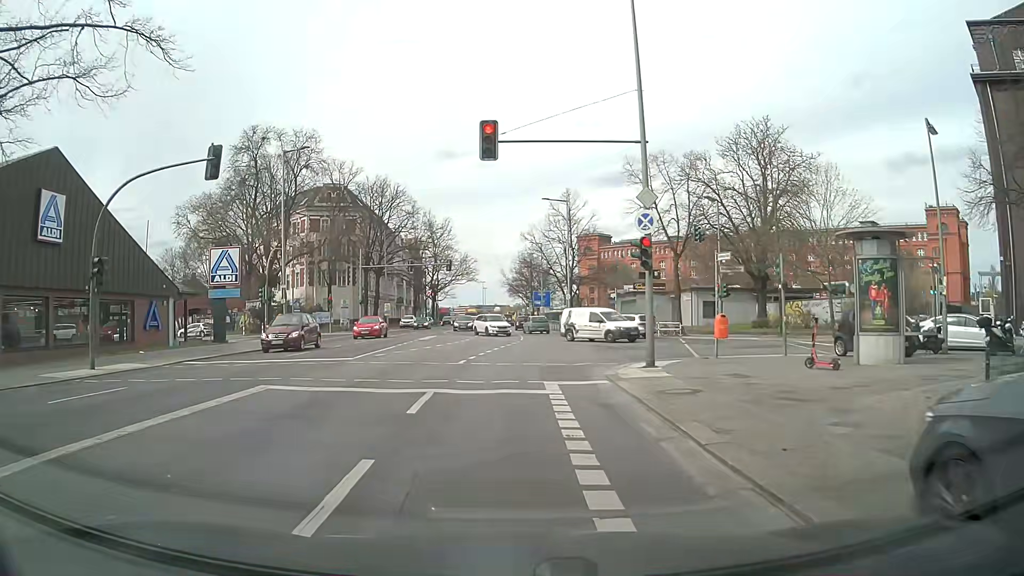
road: secondary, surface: asphalt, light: Day
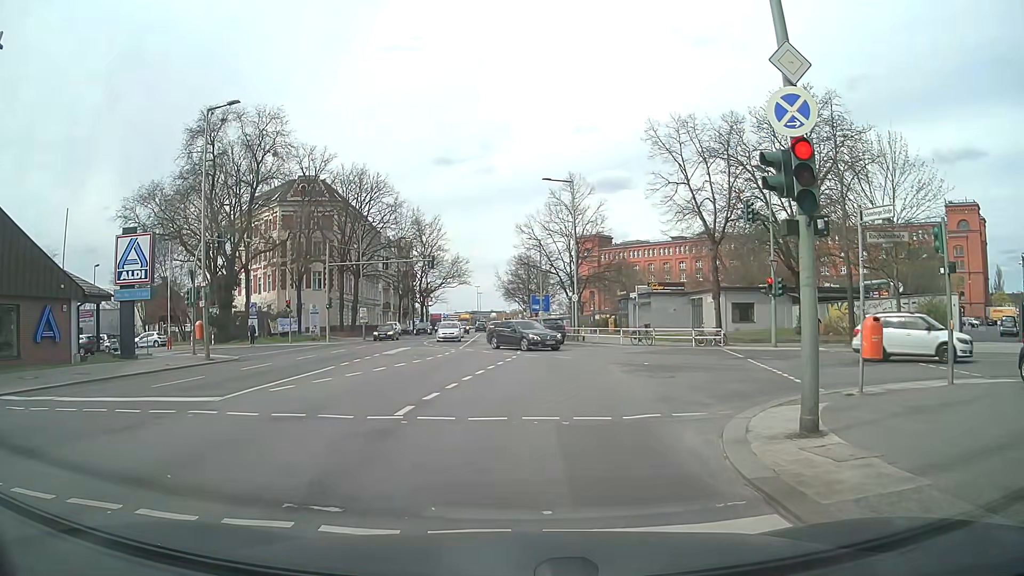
(-0.1, +8.9) m; 0°
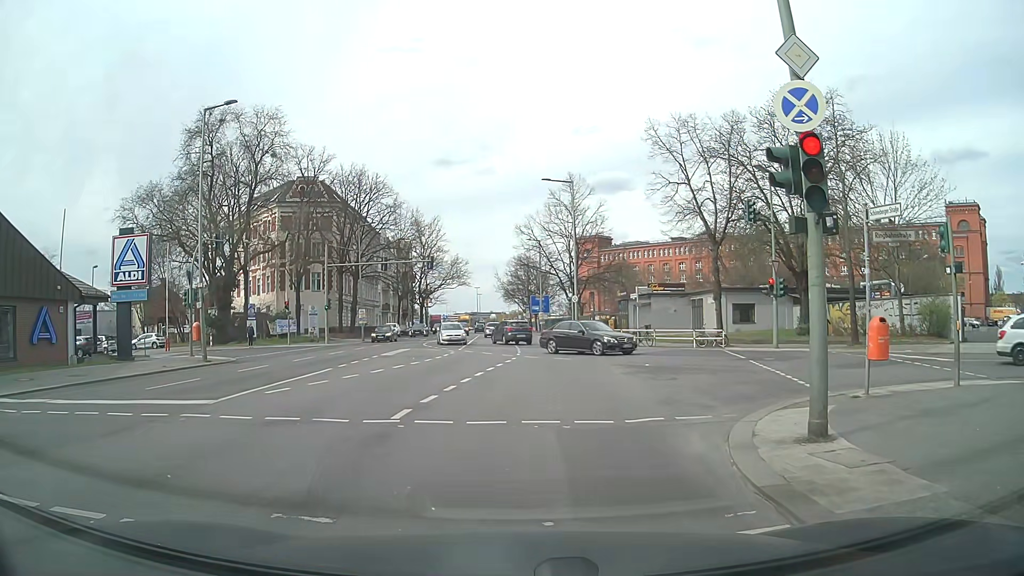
(0.0, +0.2) m; 0°
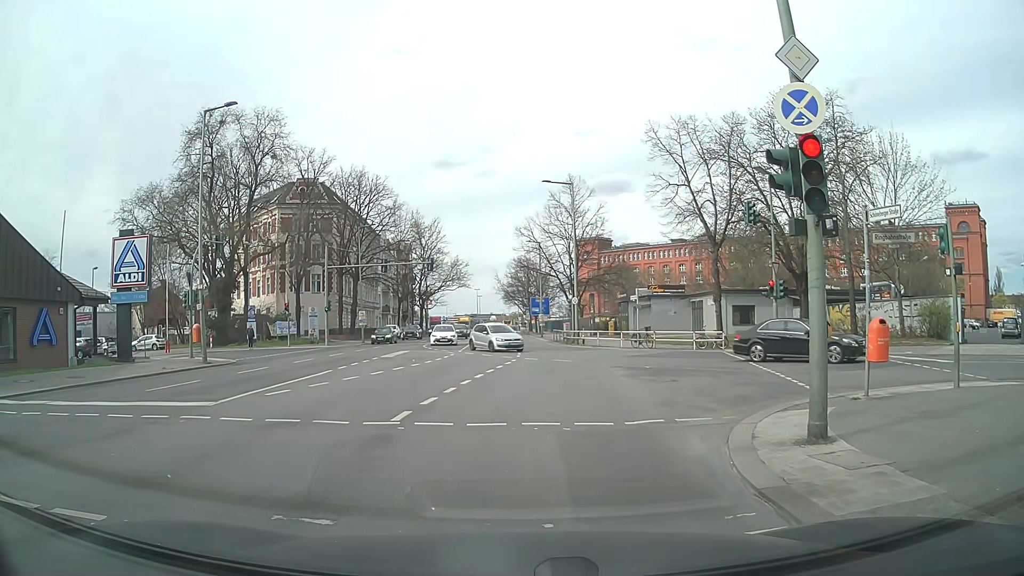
(0.0, +0.1) m; 0°
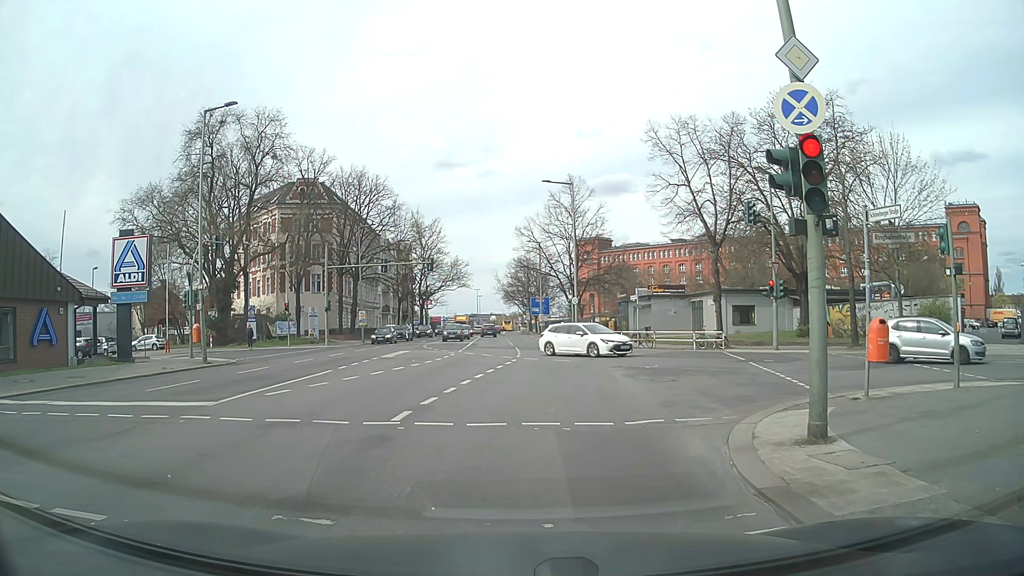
(0.0, 0.0) m; 0°
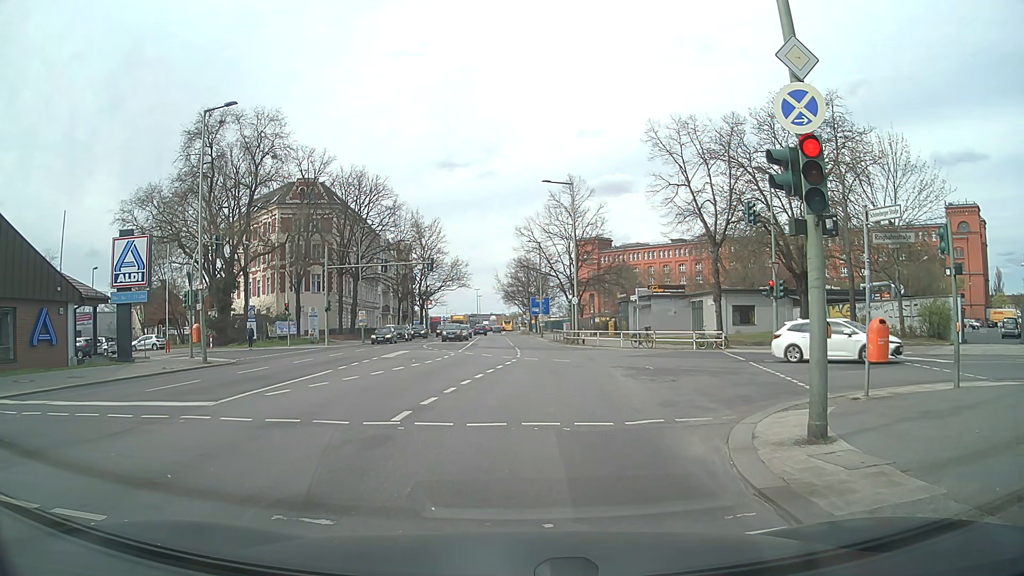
(0.0, 0.0) m; 0°
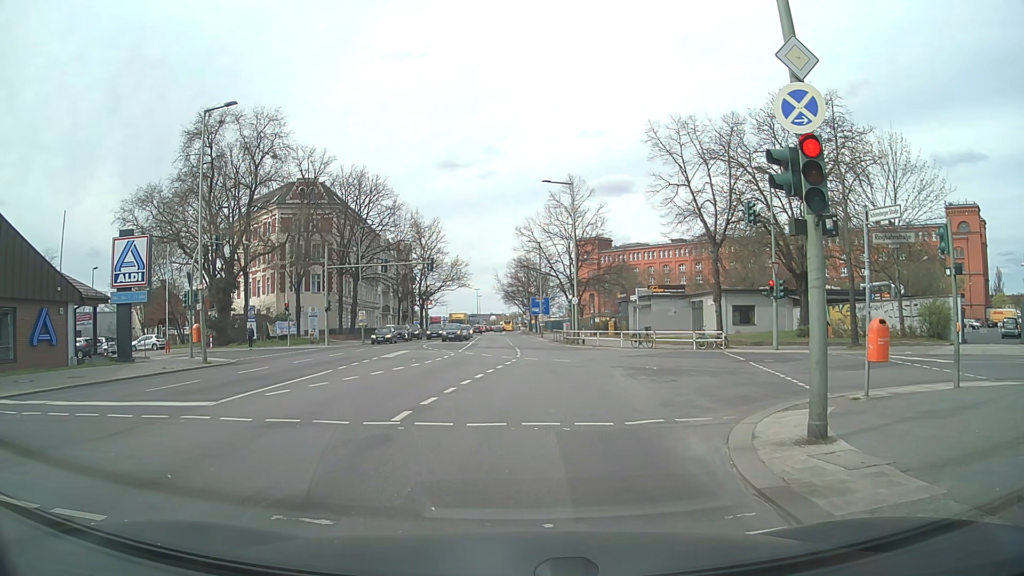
(0.0, 0.0) m; 0°
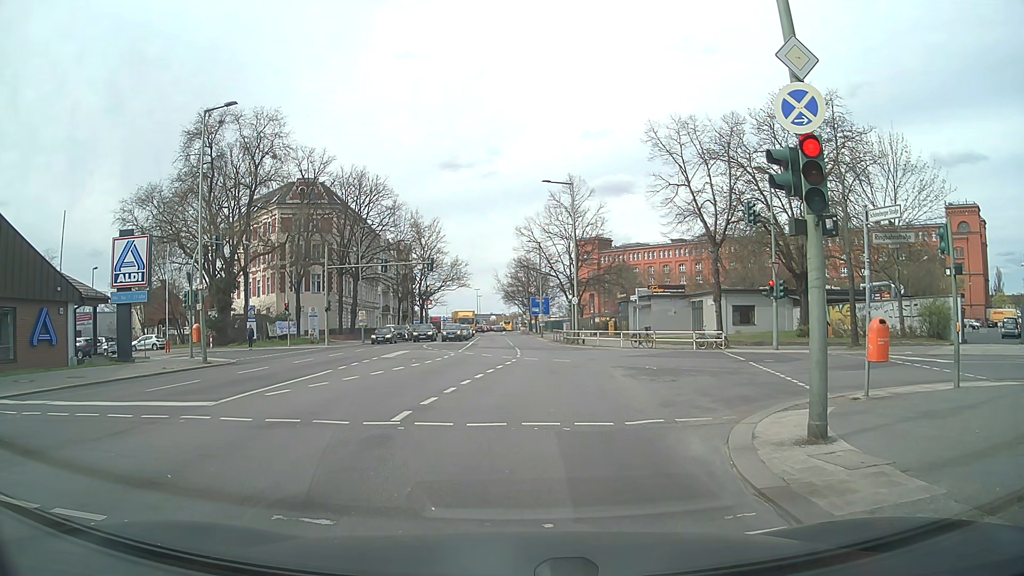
(0.0, 0.0) m; 0°
(0, +10) (0, +20) (+1, +30) (+1, +40) (0, +50) (0, +60) (-1, +70) (-1, +80) (-2, +90) (-3, +100) m
